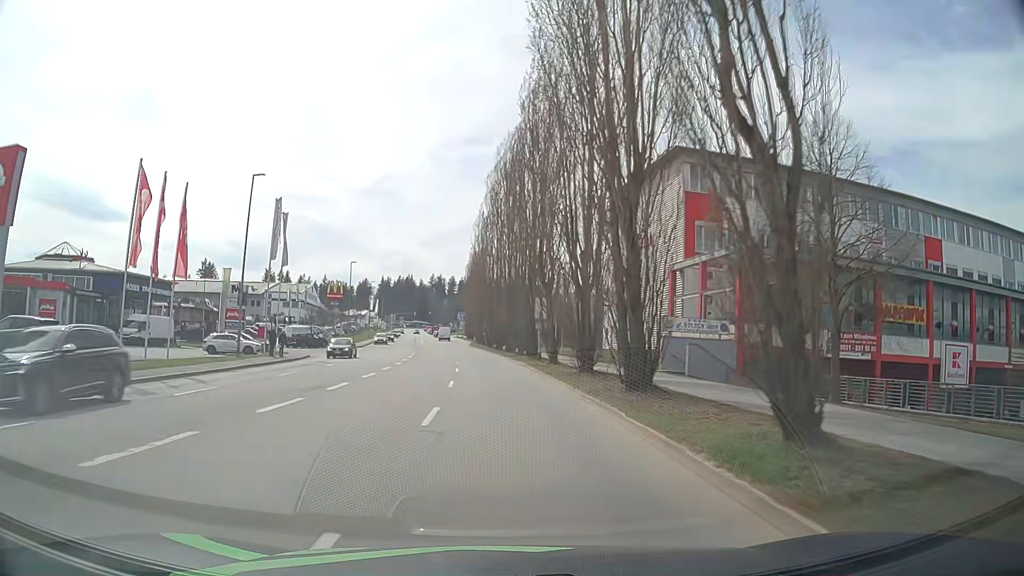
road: tertiary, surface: asphalt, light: Day
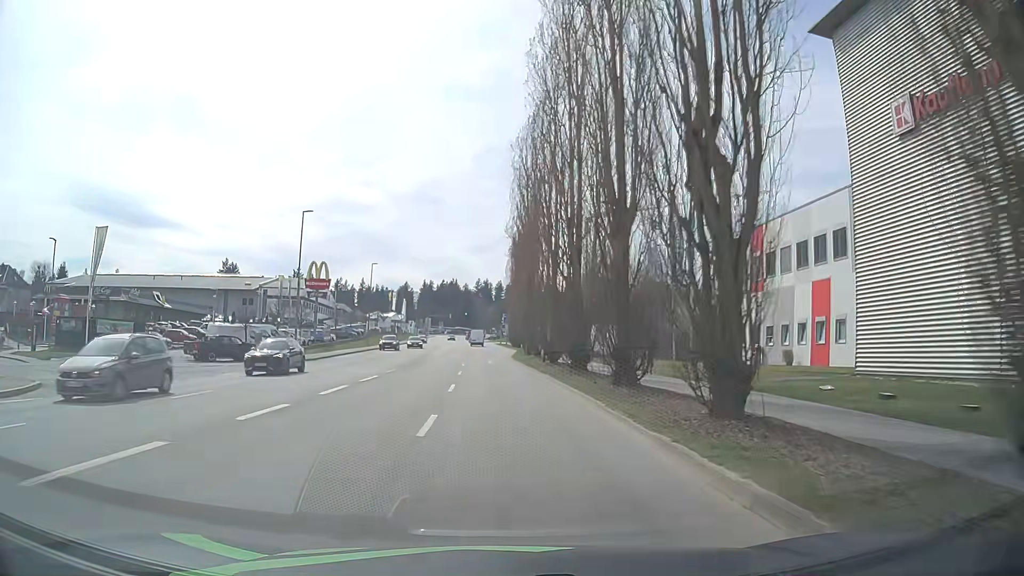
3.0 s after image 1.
(-1.1, +37.4) m; -4°
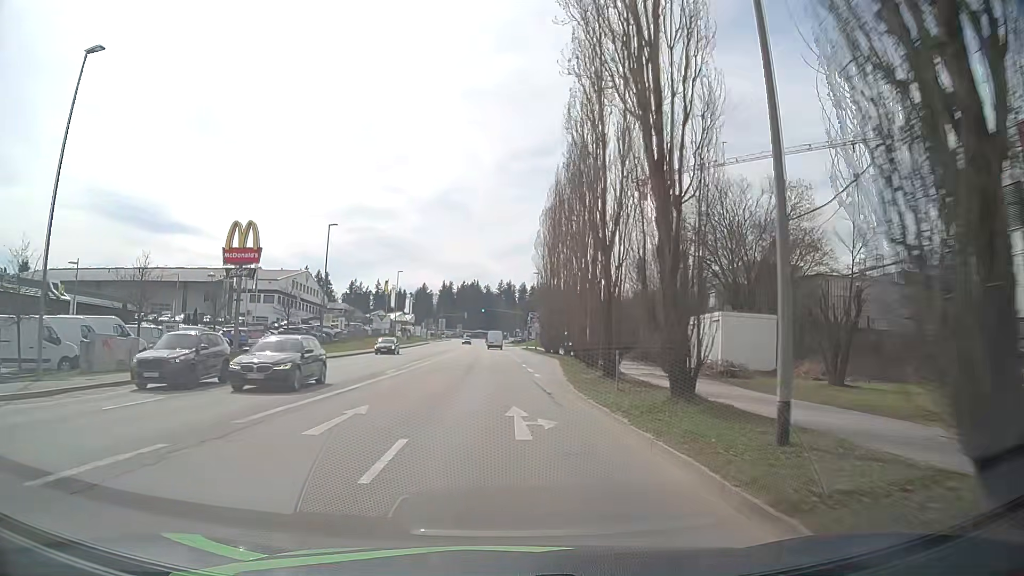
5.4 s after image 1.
(-0.7, +30.6) m; -2°
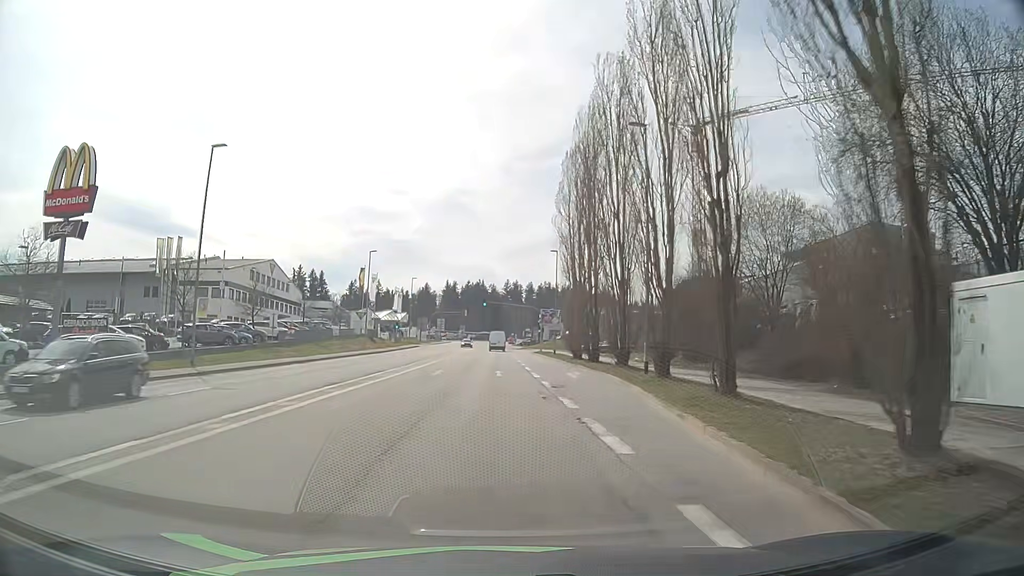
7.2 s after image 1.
(0.0, +23.7) m; 0°
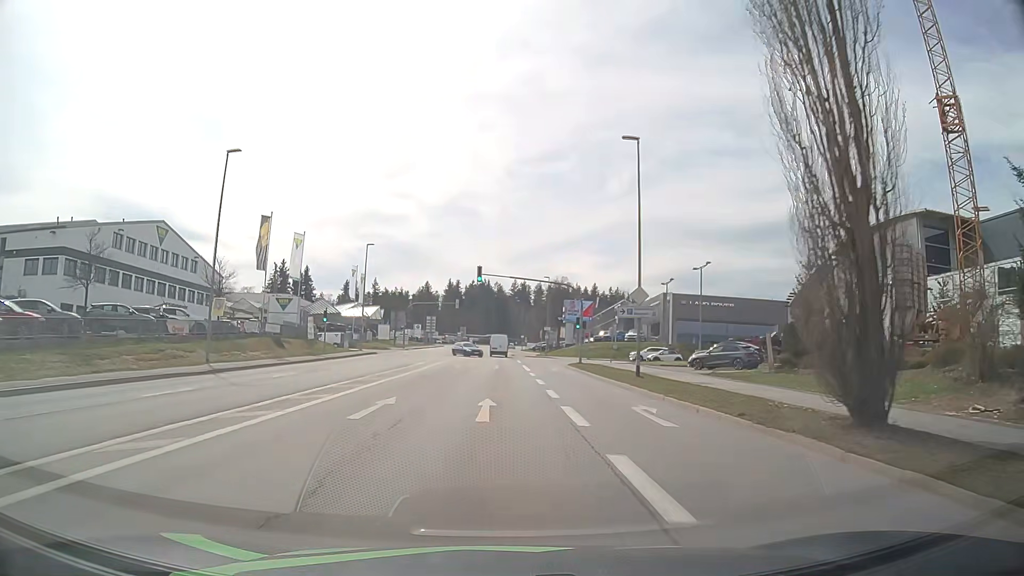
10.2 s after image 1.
(-0.4, +39.5) m; -1°
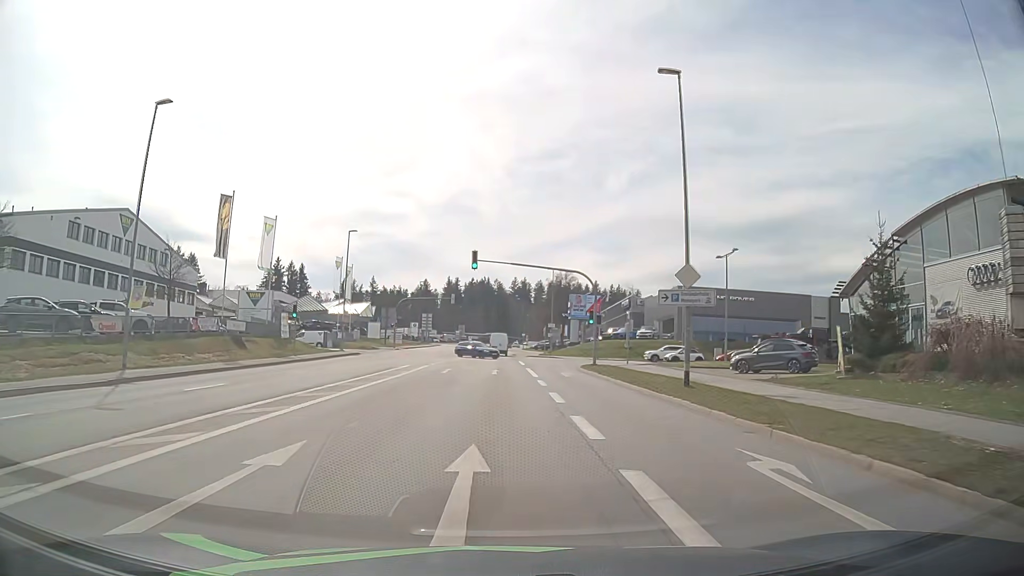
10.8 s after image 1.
(0.0, +7.6) m; 0°
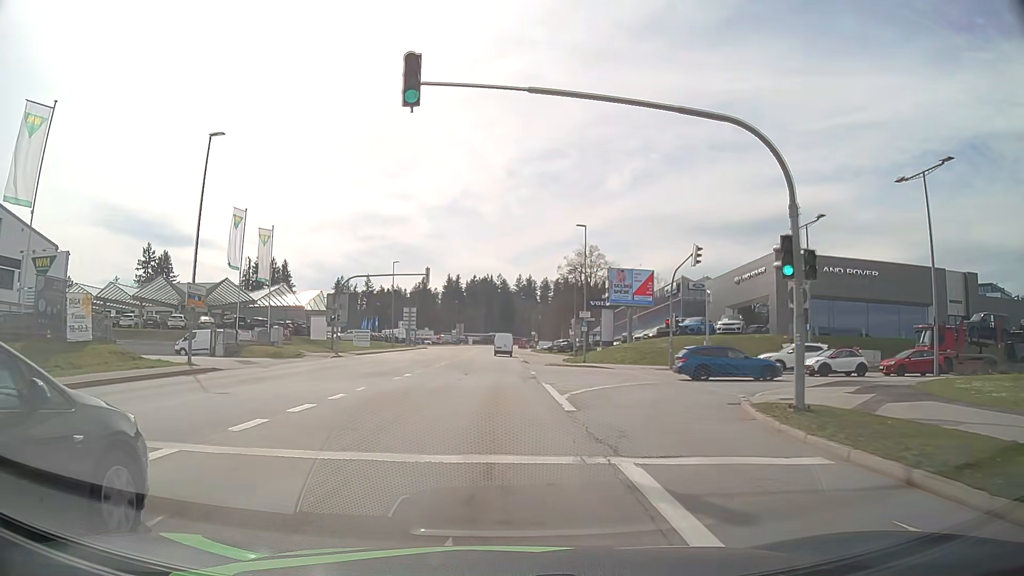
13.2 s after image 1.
(+0.1, +29.5) m; 0°
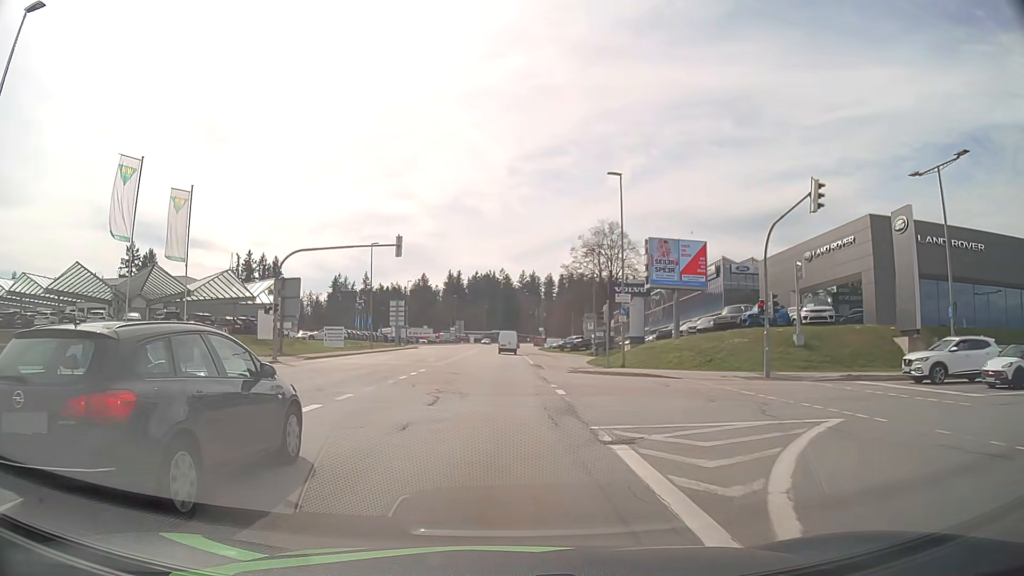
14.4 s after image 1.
(0.0, +14.9) m; 0°
(0, +10) (0, +20) (0, +30) (0, +40) (0, +50) (0, +60) (0, +70) (0, +80) (0, +90) (0, +100) m
